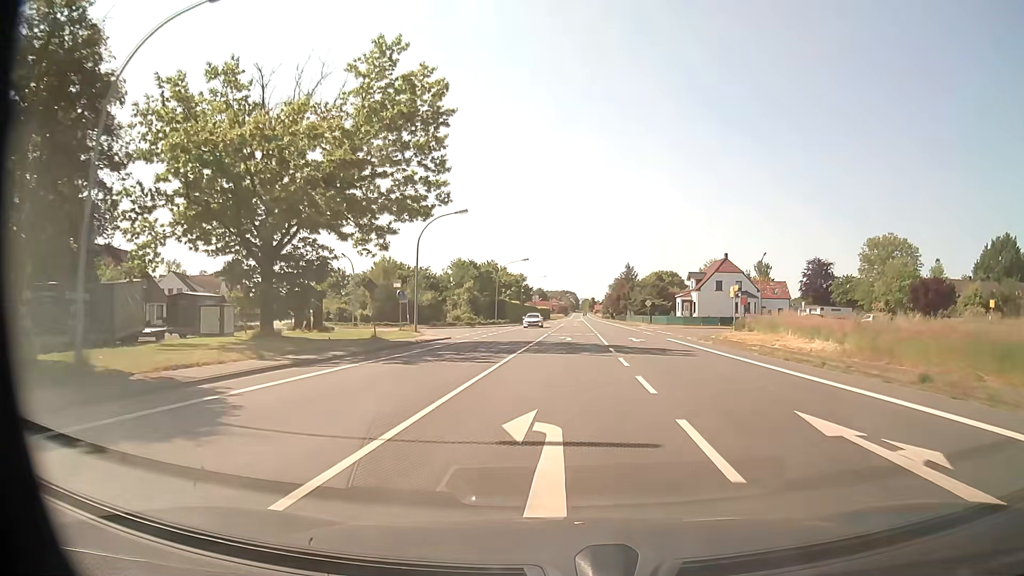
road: primary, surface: asphalt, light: Day
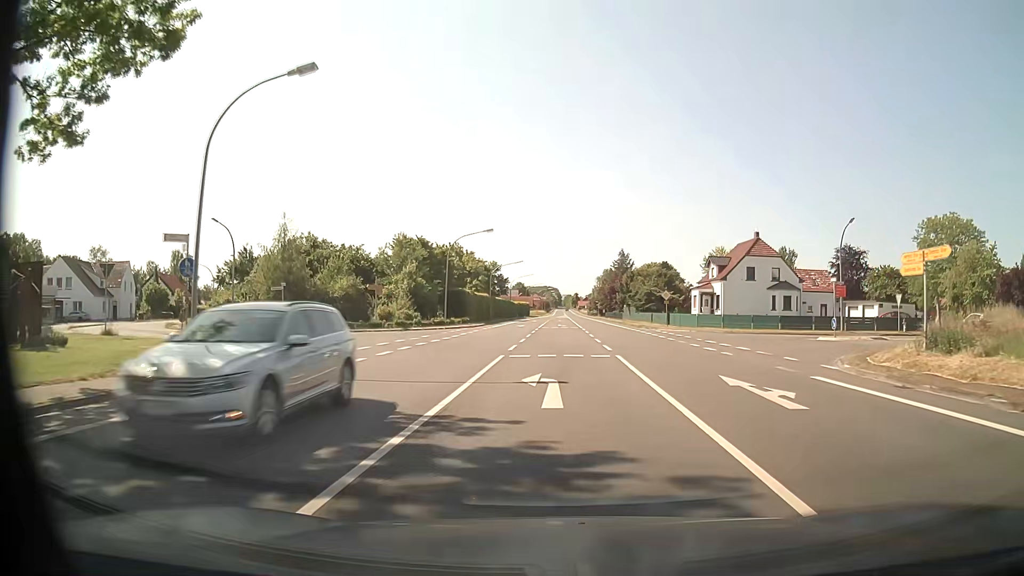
(+0.4, +24.6) m; +2°
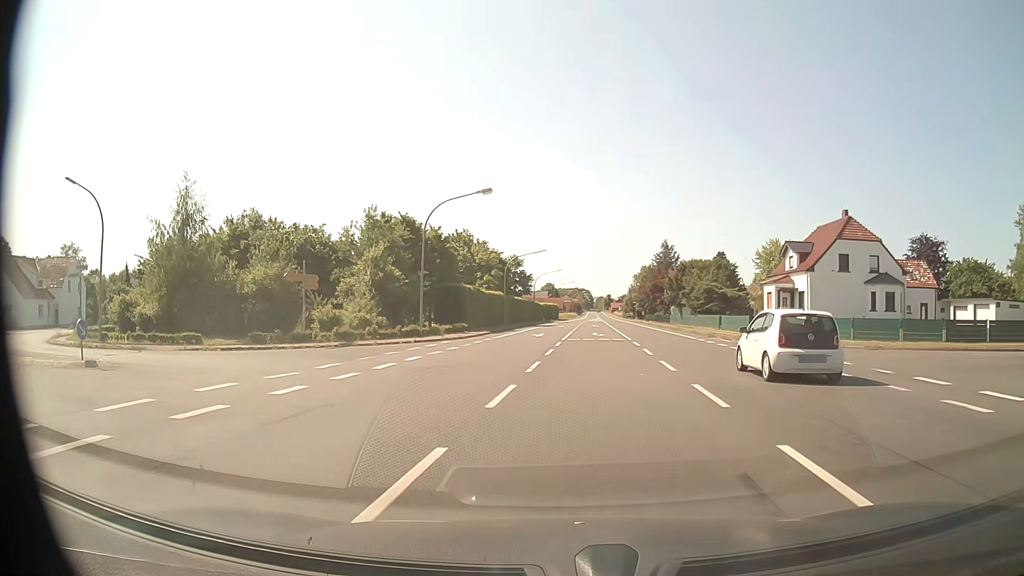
(0.0, +18.6) m; -3°
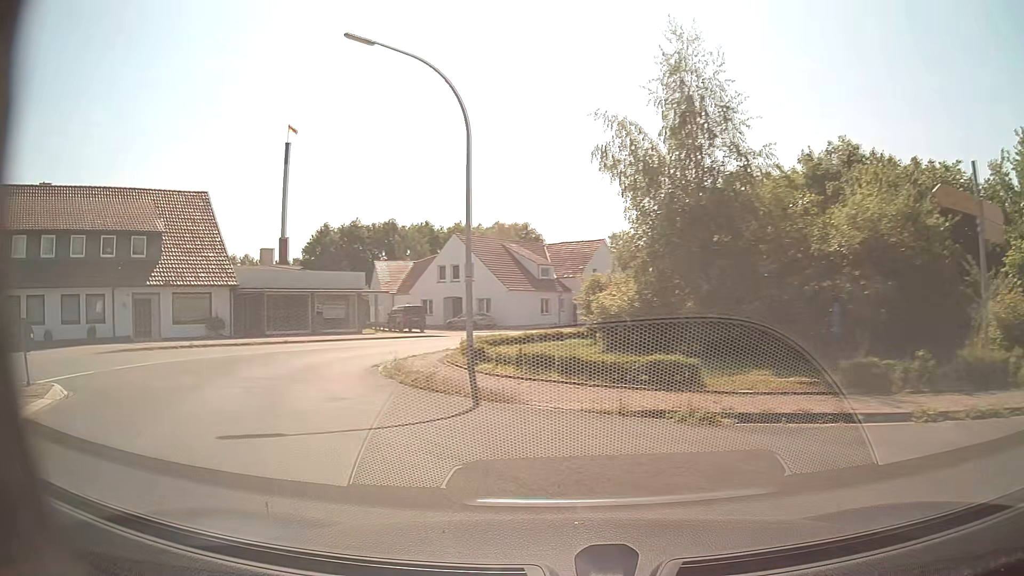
(-7.1, +18.5) m; -52°
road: tertiary
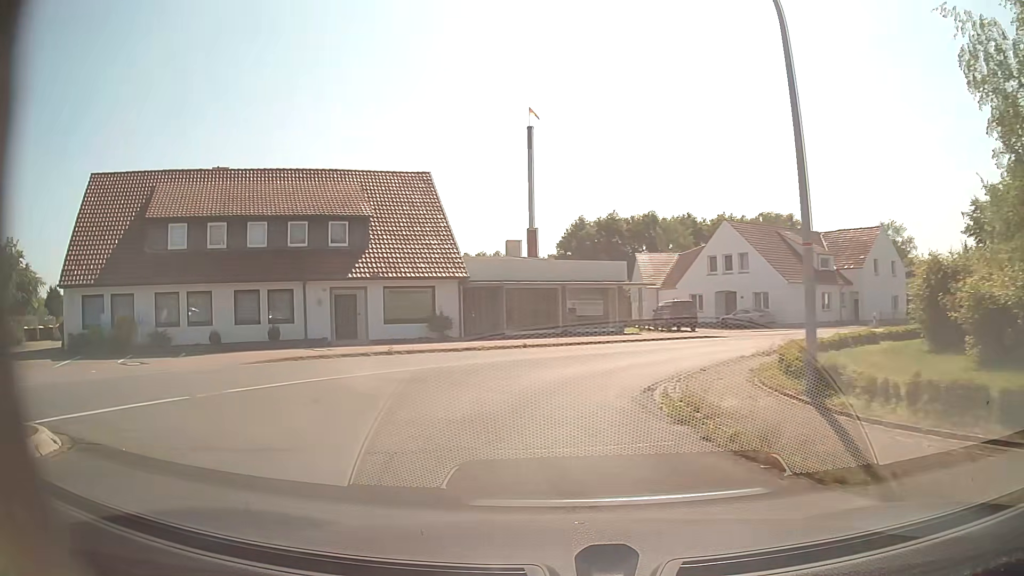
(-1.3, +6.2) m; -23°
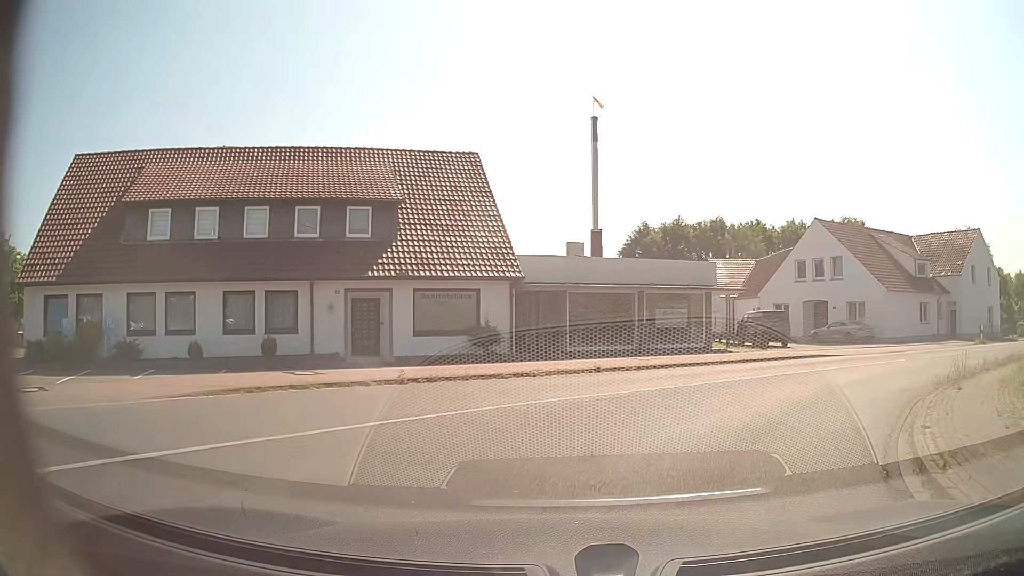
(-0.6, +6.7) m; -5°
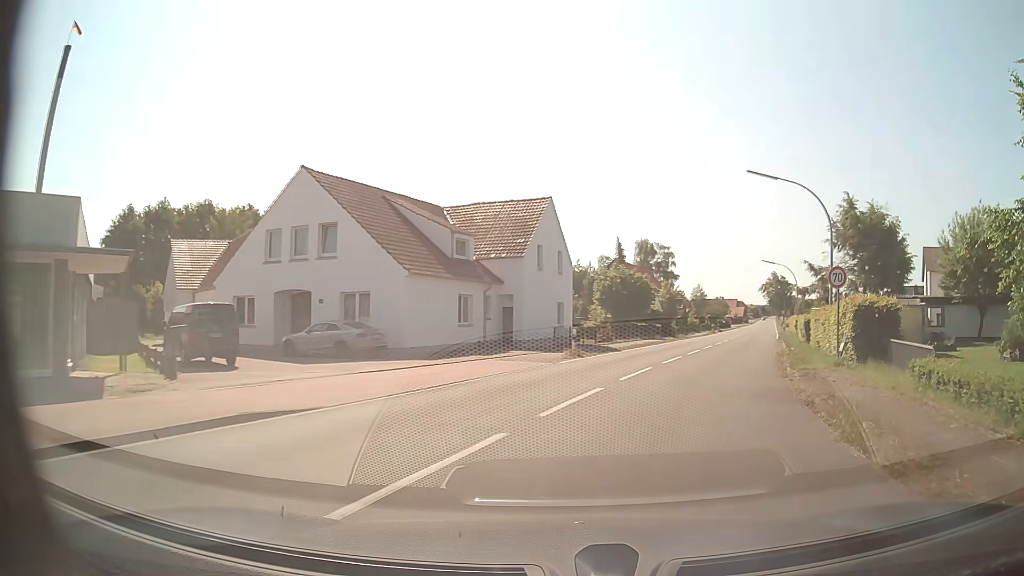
(+6.0, +15.0) m; +43°
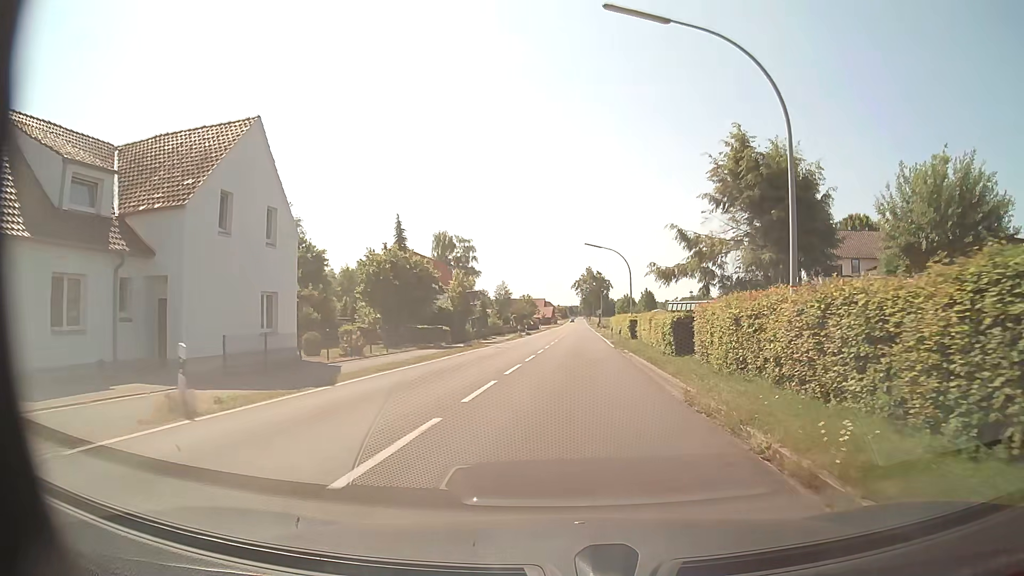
(+3.1, +16.1) m; +16°
(0, +10) (0, +20) (0, +30) (+1, +40) (+1, +50) (+2, +60) (+2, +70) (+3, +80) (+3, +90) (+3, +100) m
